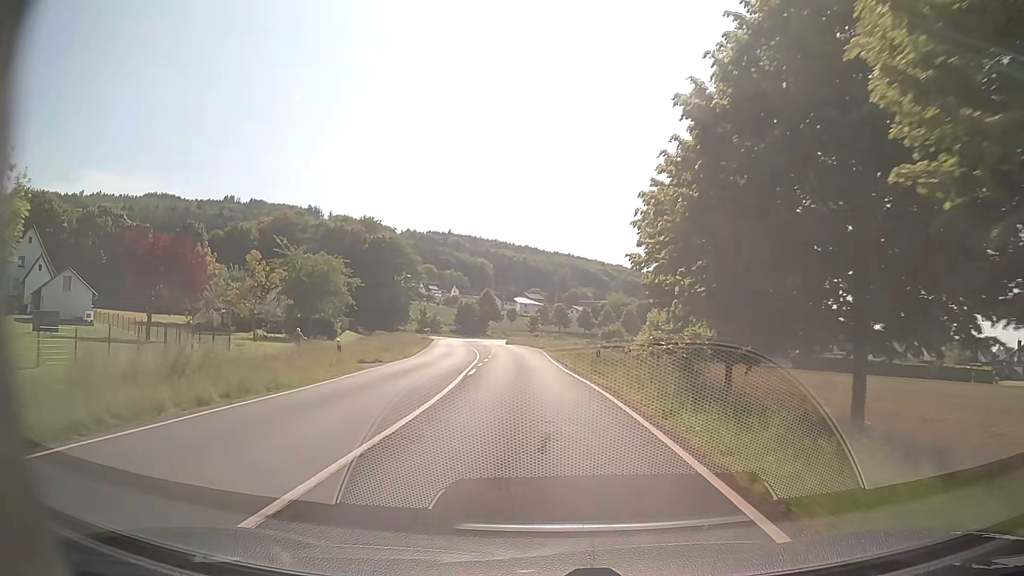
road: primary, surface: asphalt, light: Day
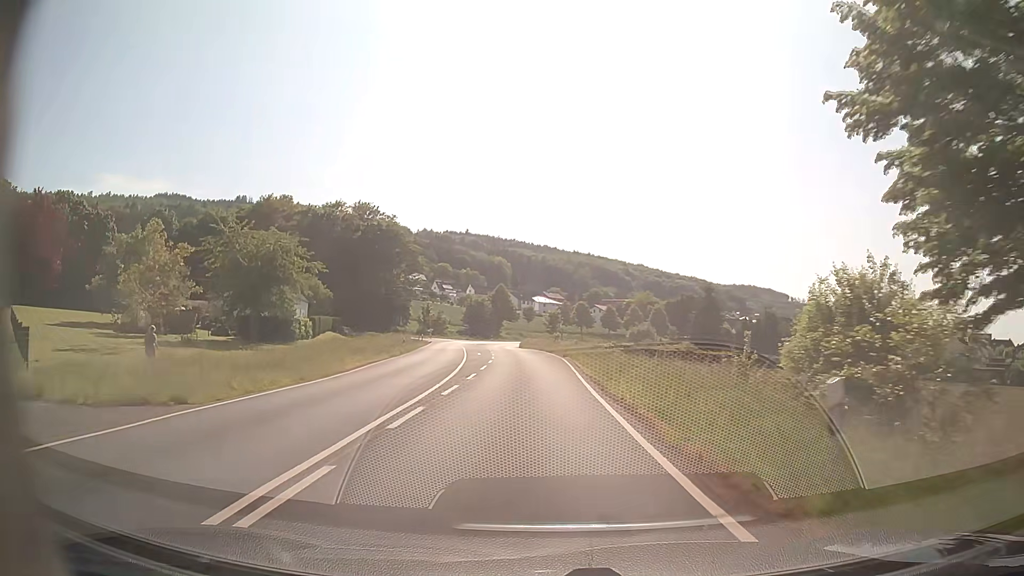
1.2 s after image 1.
(-0.2, +19.2) m; -2°
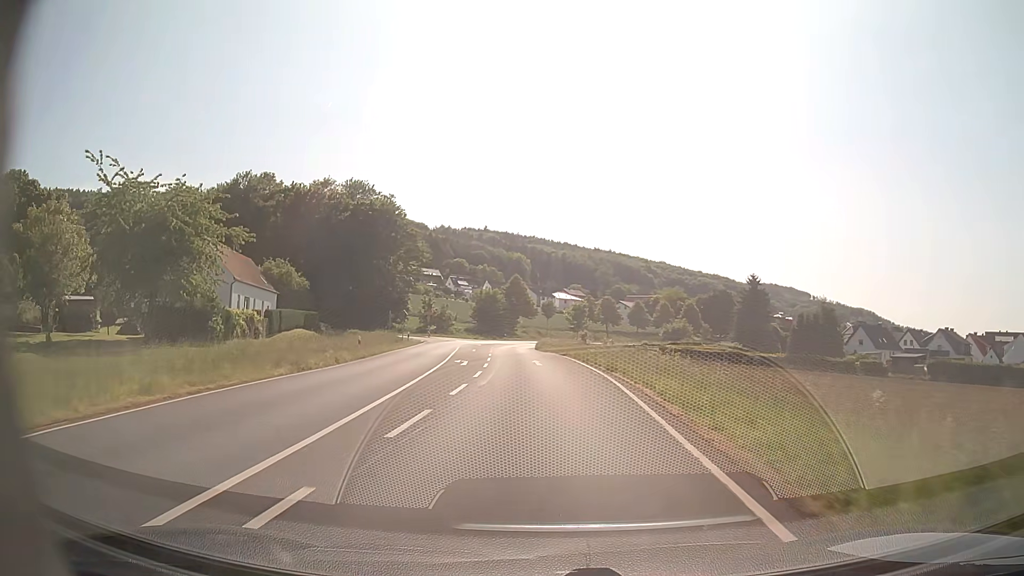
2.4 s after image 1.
(-0.3, +18.8) m; -2°
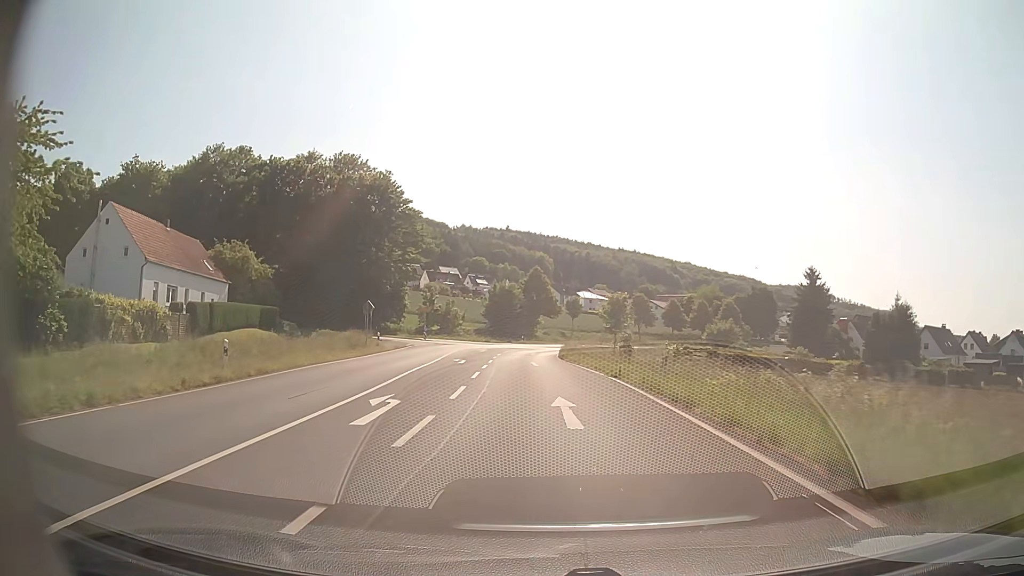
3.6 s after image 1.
(-0.3, +18.6) m; -2°
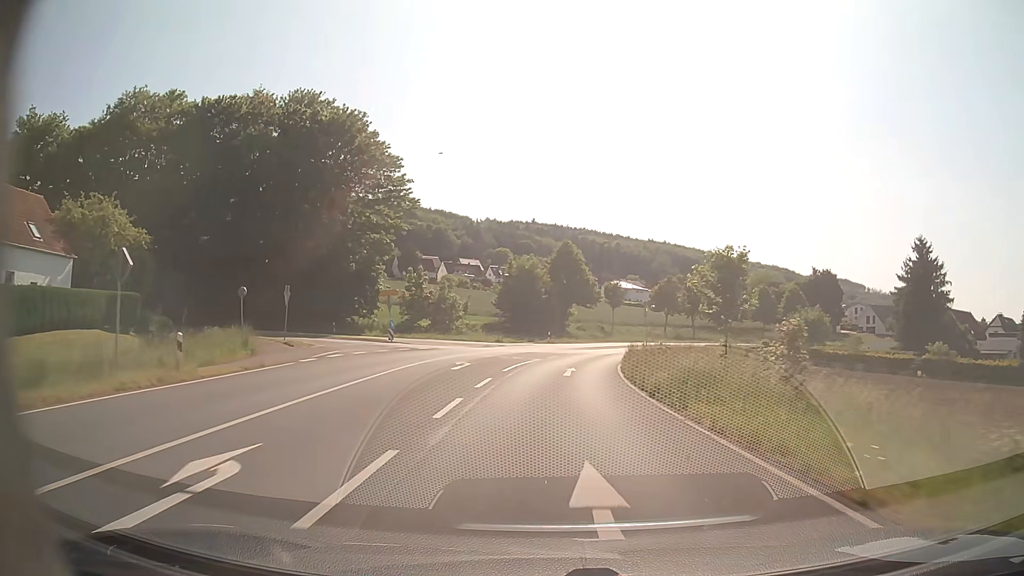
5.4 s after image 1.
(-0.6, +27.4) m; -2°
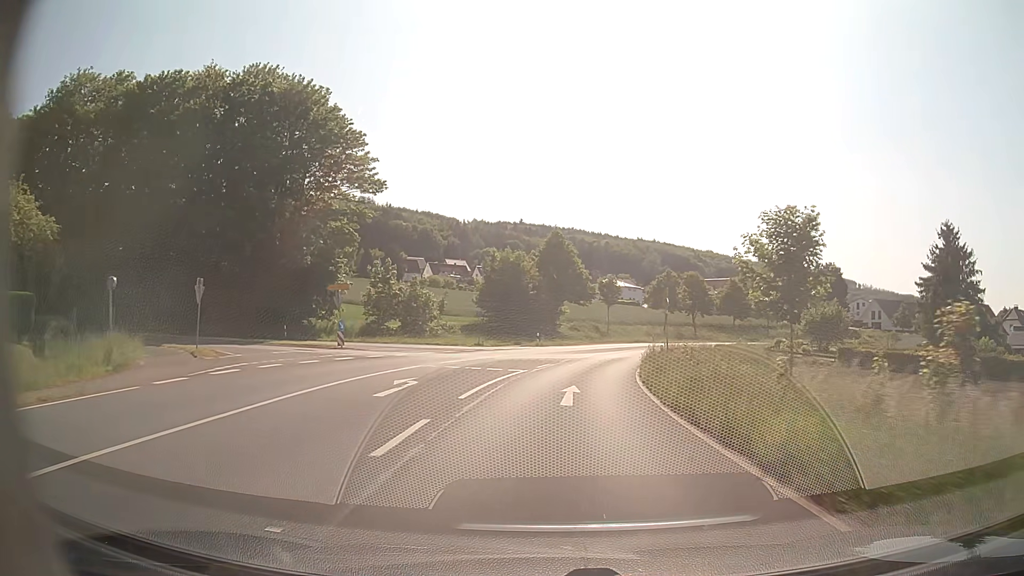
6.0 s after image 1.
(+0.1, +9.1) m; +1°
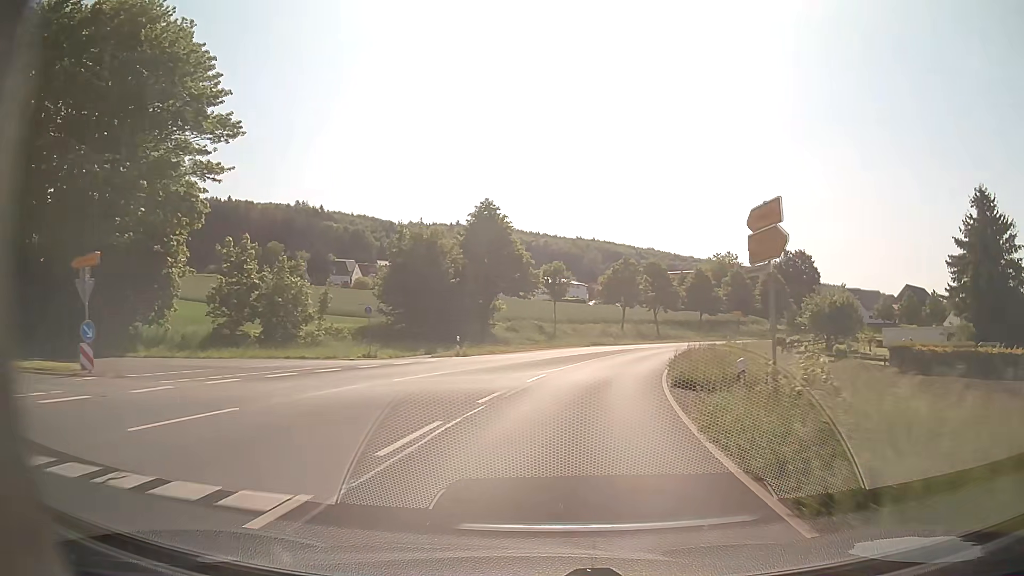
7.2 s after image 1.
(+0.6, +18.0) m; +5°
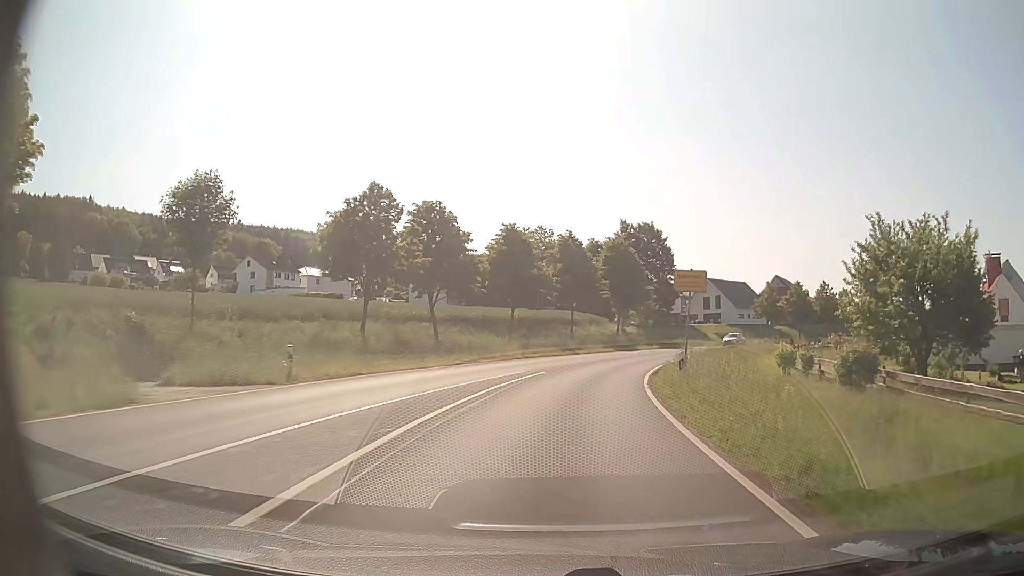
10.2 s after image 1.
(+7.1, +43.2) m; +18°
(0, +10) (+1, +20) (+3, +30) (+6, +39) (+9, +49) (+14, +58) (+19, +66) (+25, +74) (+32, +82) (+39, +89) m
